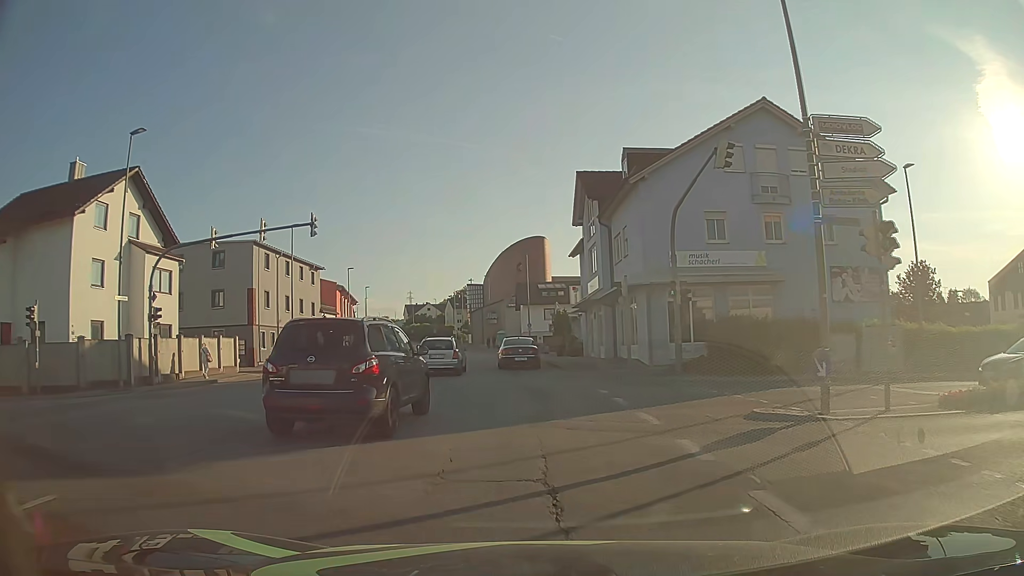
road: tertiary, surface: asphalt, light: Day
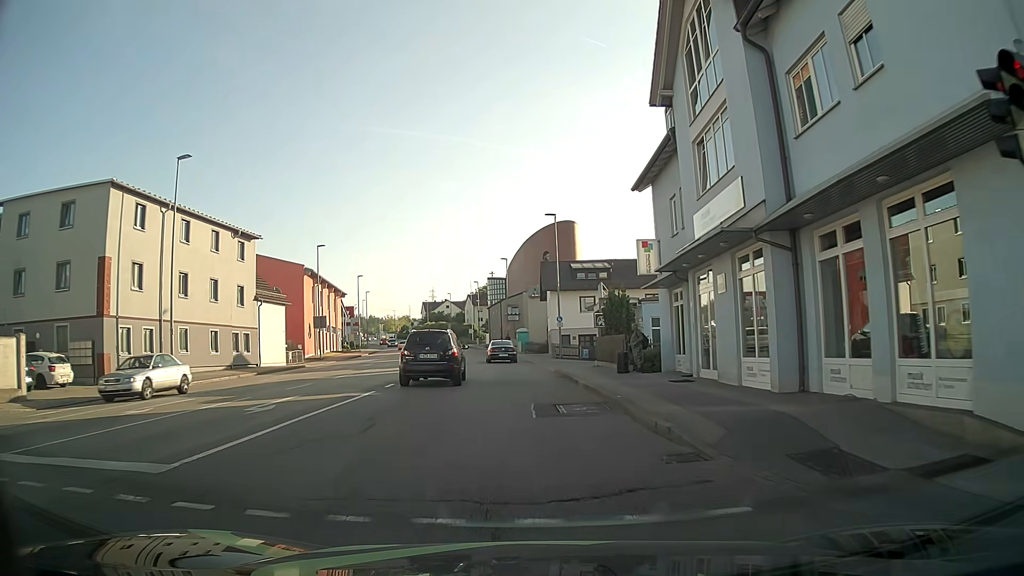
(-0.4, +21.1) m; -3°
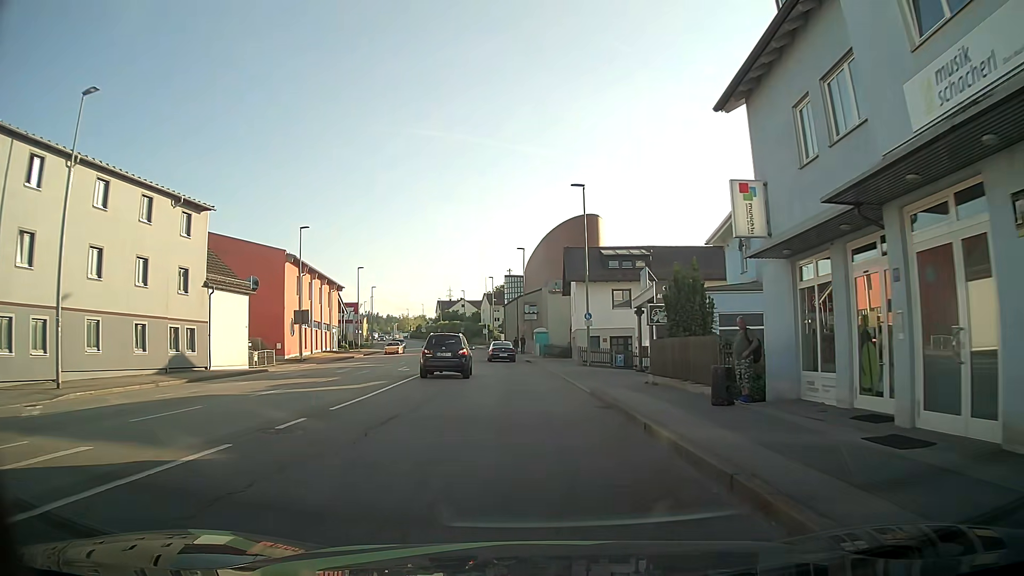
(-0.1, +9.8) m; -2°
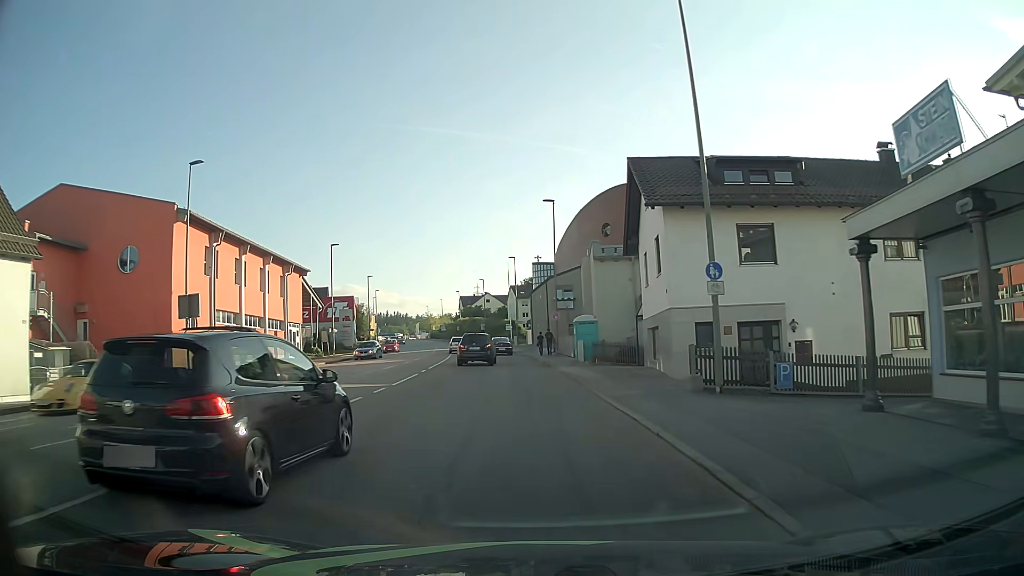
(-0.3, +22.0) m; -2°
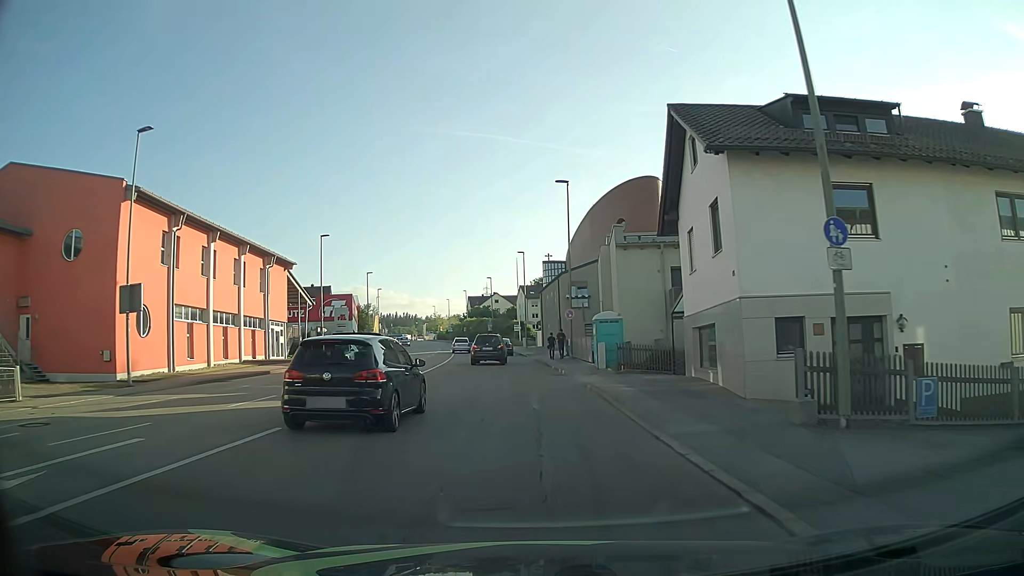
(-0.1, +6.0) m; -1°
(0, +10) (0, +20) (-1, +30) (-1, +40) (-2, +50) (-3, +60) (-4, +70) (-6, +80) (-7, +90) (-9, +99) m
